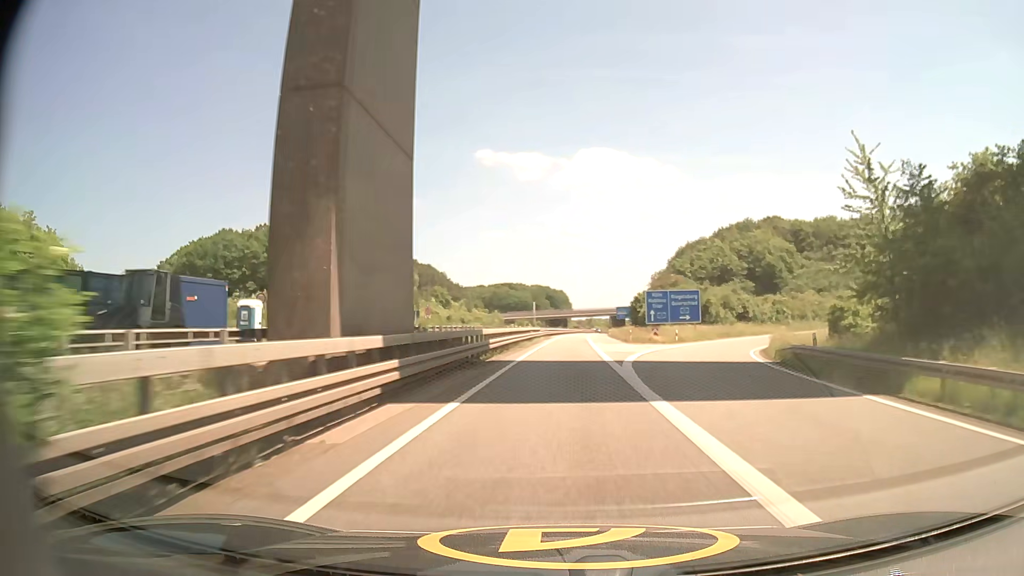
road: motorway_link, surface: asphalt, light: Day
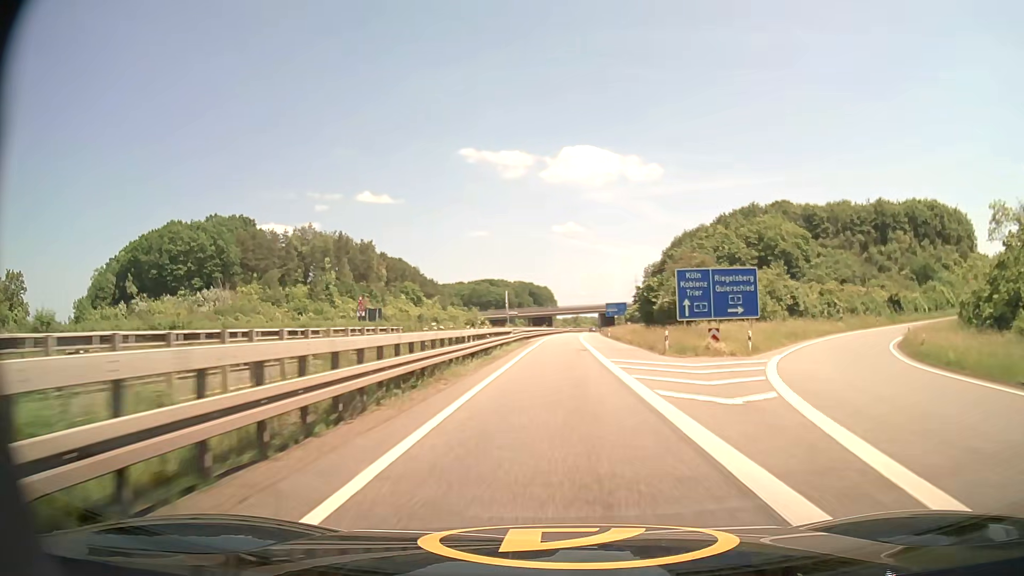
(+0.3, +24.3) m; +1°
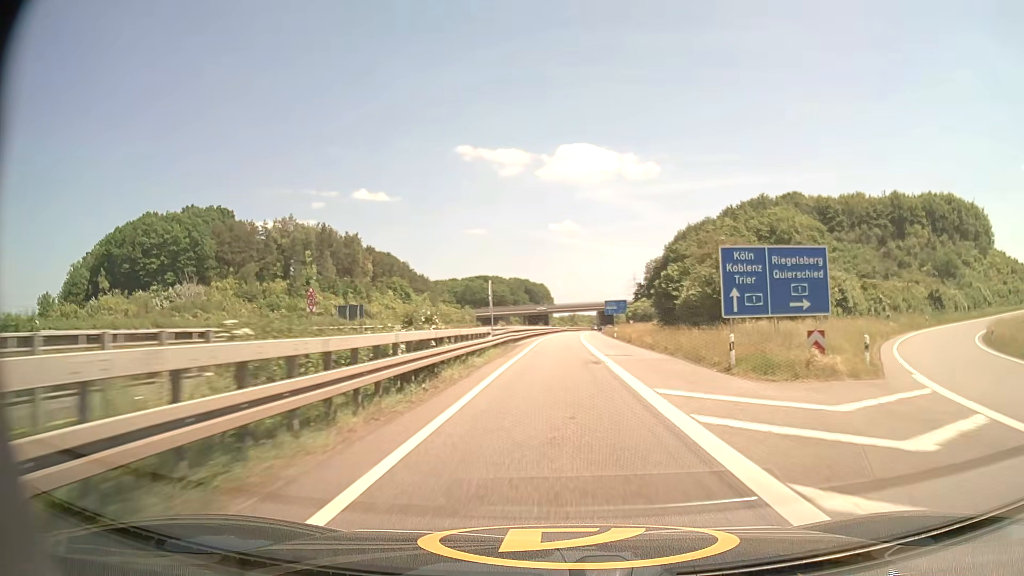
(0.0, +12.5) m; 0°
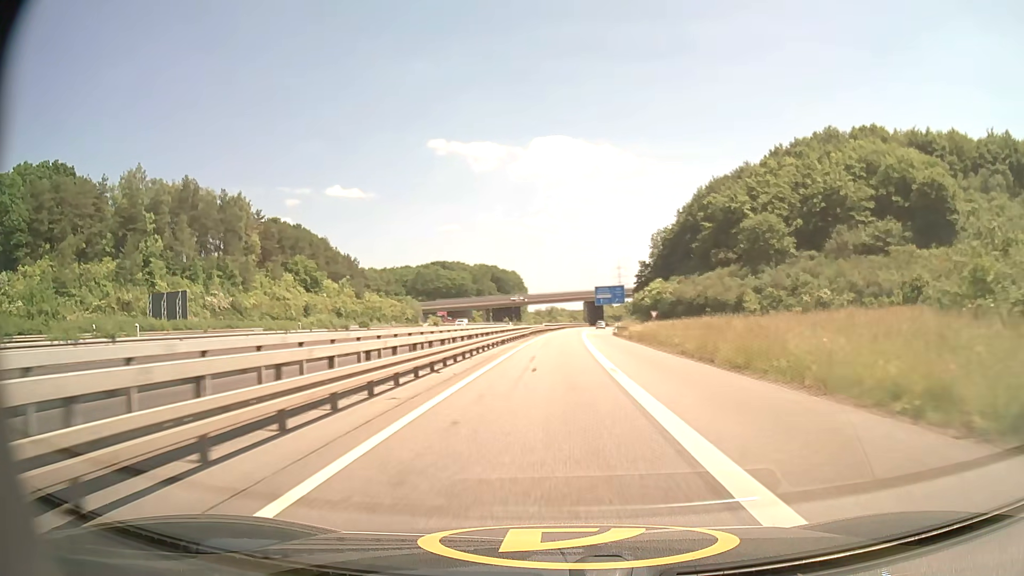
(+1.3, +64.1) m; +2°
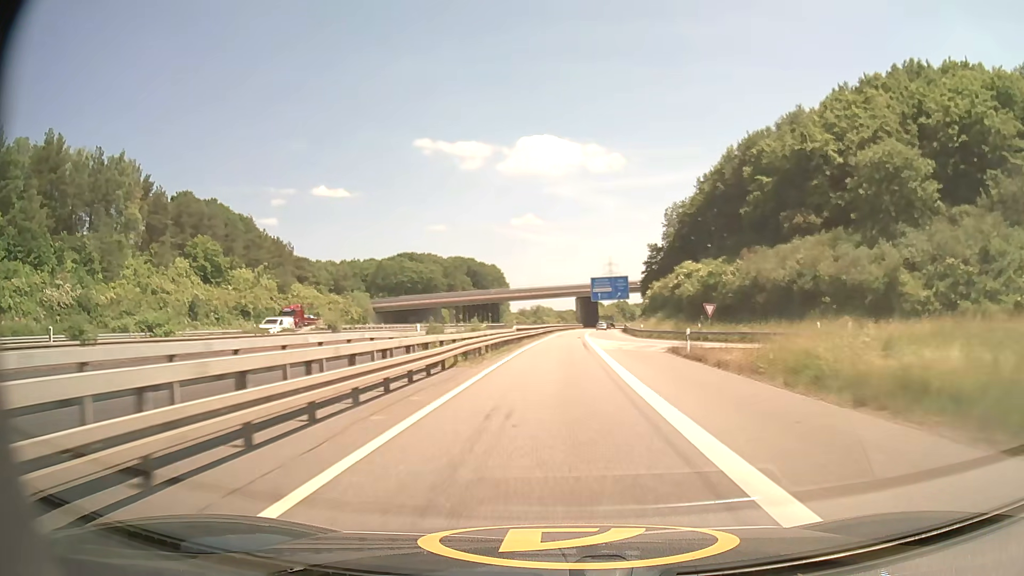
(+0.3, +39.1) m; +1°
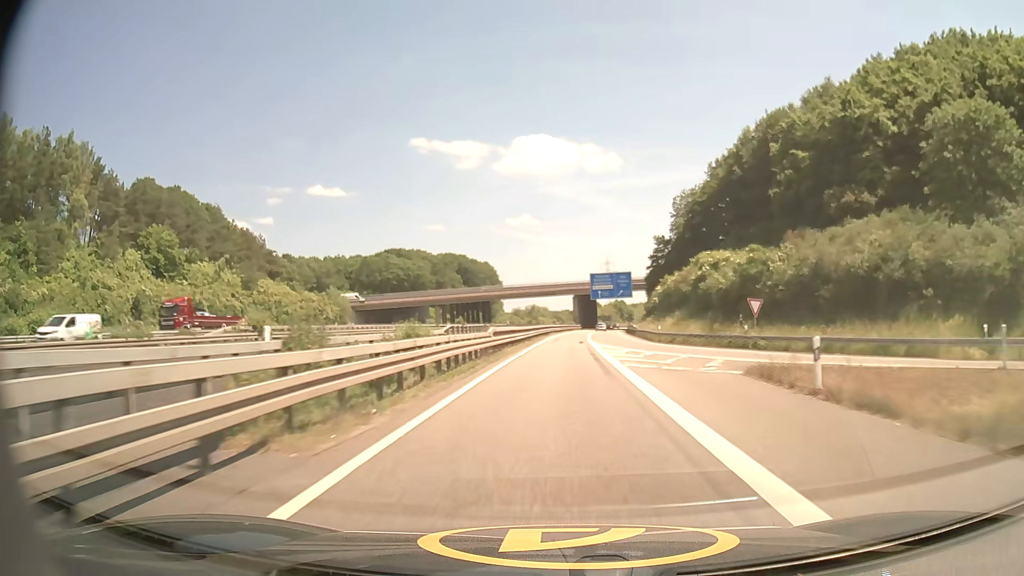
(0.0, +13.2) m; 0°
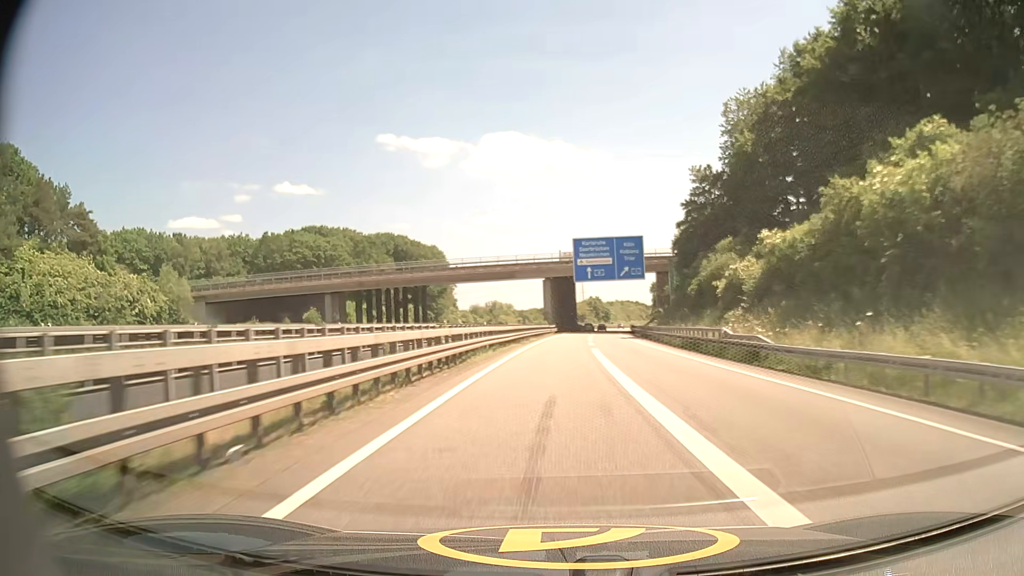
(+1.3, +54.0) m; +3°
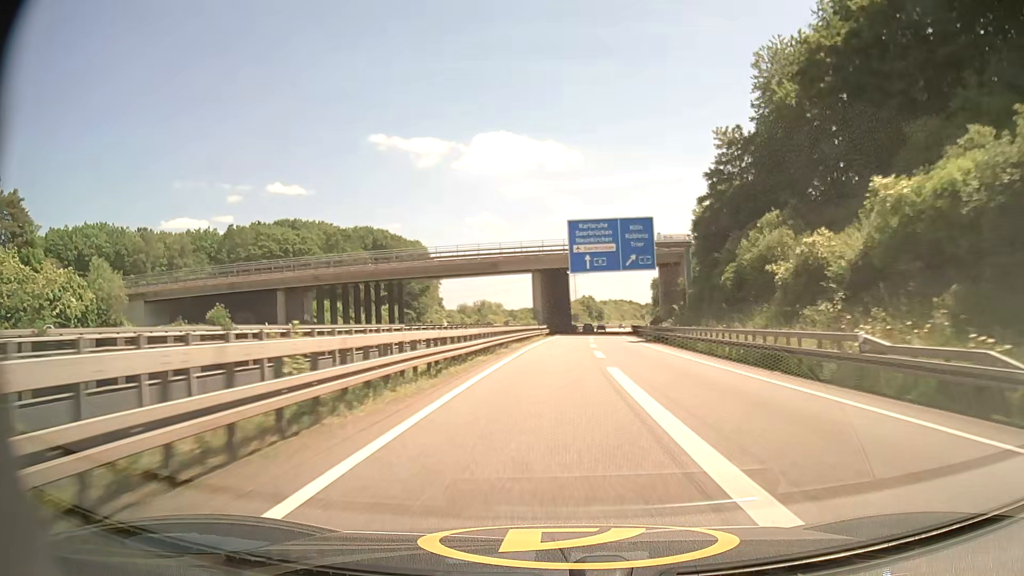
(+0.1, +13.8) m; +1°
(0, +10) (0, +20) (+1, +30) (+1, +40) (+1, +50) (+2, +60) (+3, +70) (+3, +80) (+4, +90) (+5, +100) m
